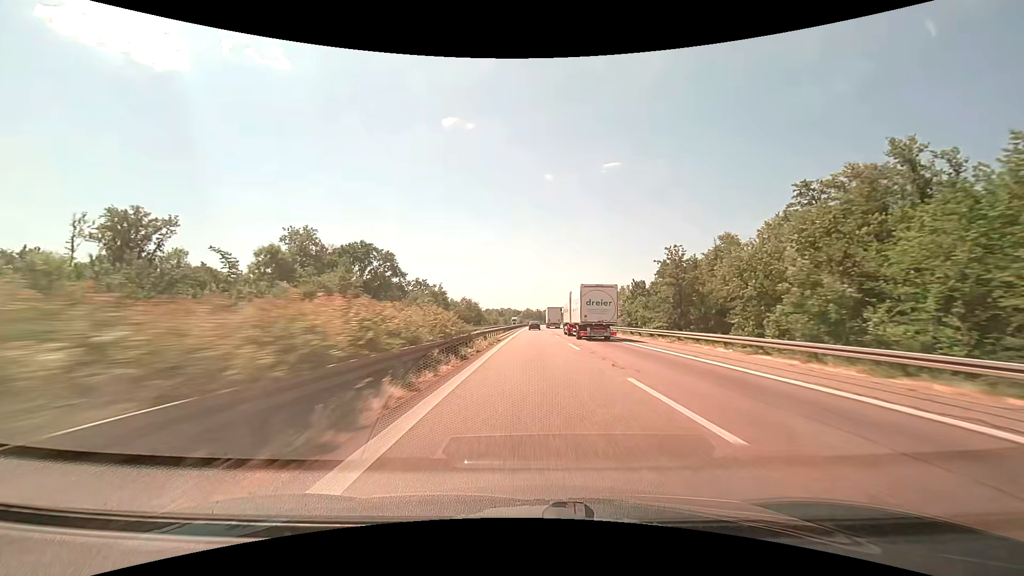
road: motorway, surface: asphalt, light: Day
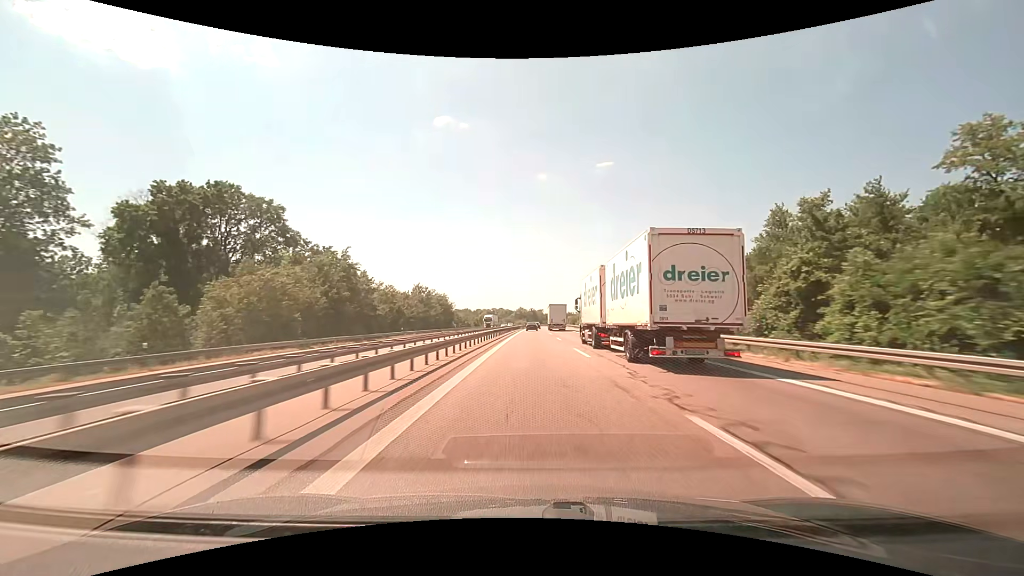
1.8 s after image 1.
(+0.4, +59.0) m; +1°
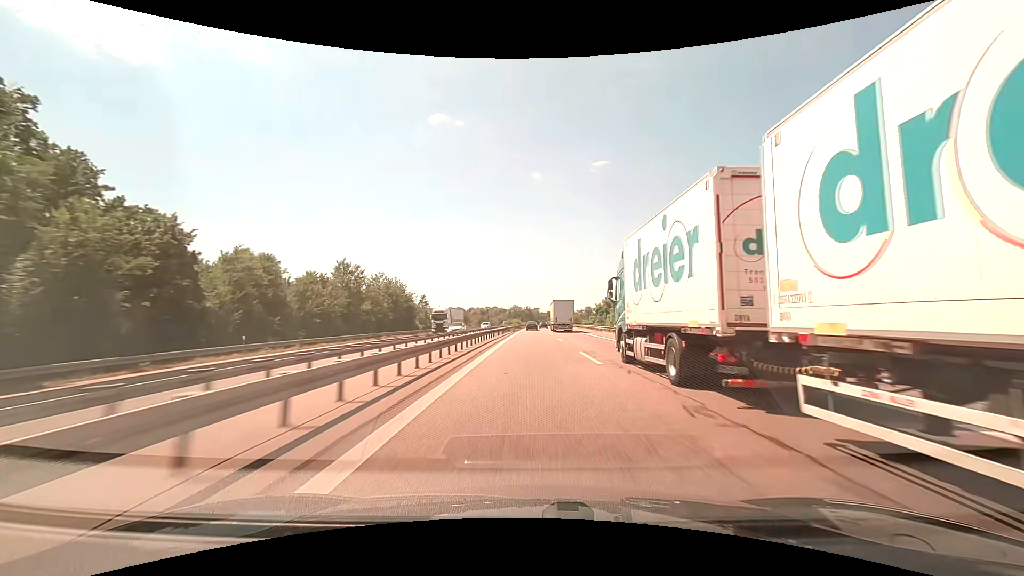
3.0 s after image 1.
(+0.2, +39.4) m; 0°
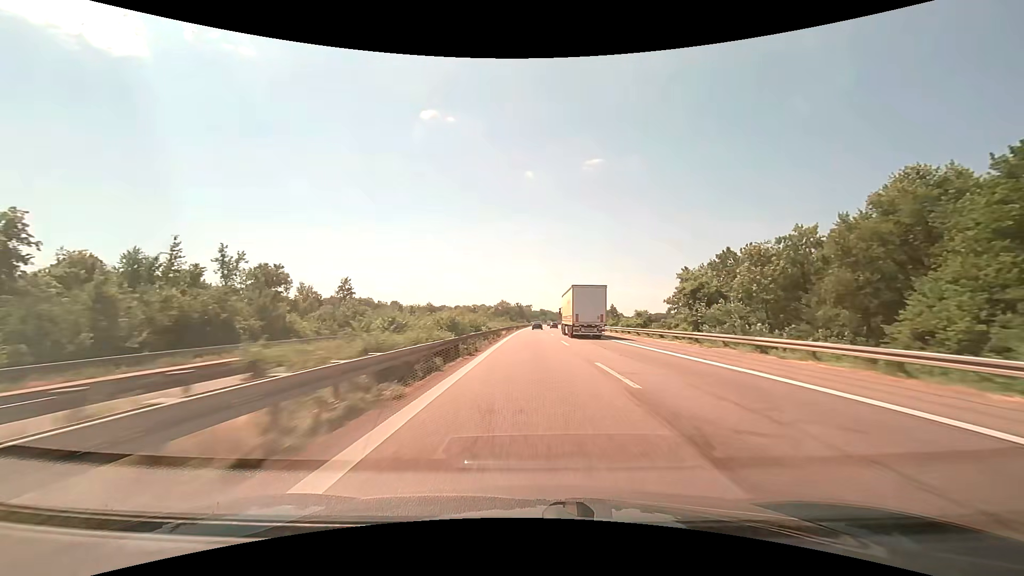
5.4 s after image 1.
(+0.7, +78.1) m; +1°
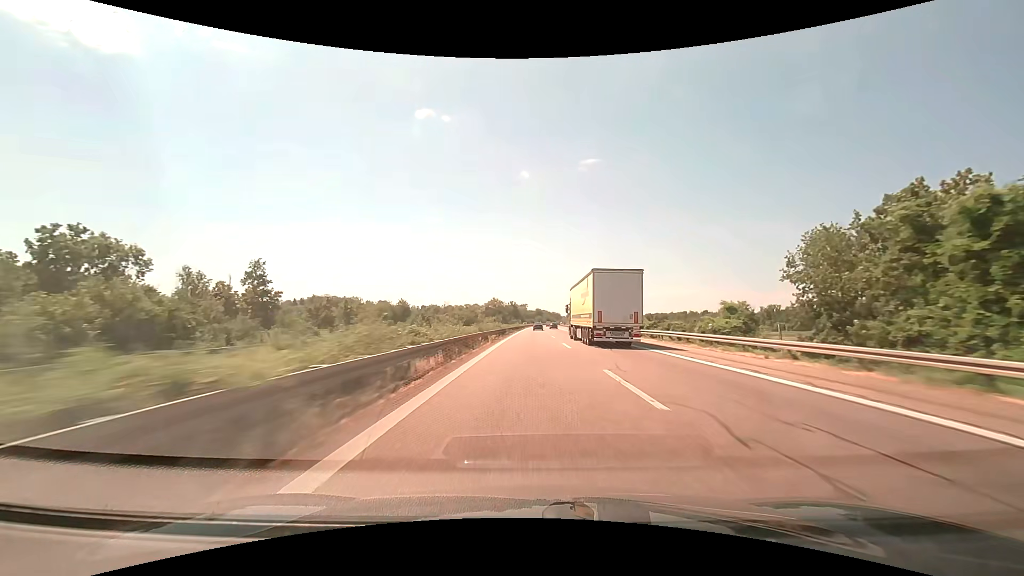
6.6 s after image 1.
(+0.2, +38.7) m; +1°
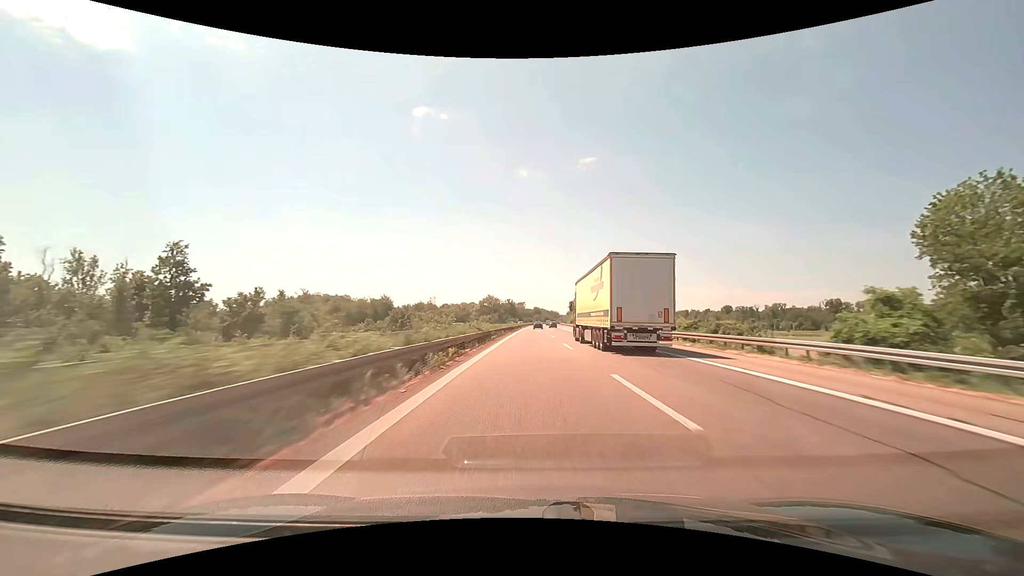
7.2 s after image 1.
(0.0, +19.3) m; 0°
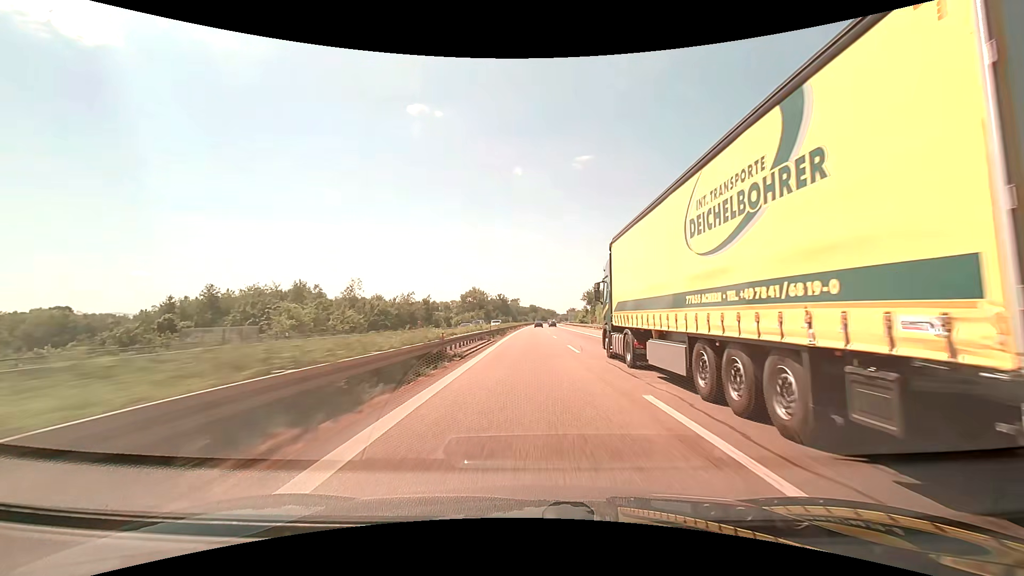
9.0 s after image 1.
(+0.3, +57.6) m; 0°
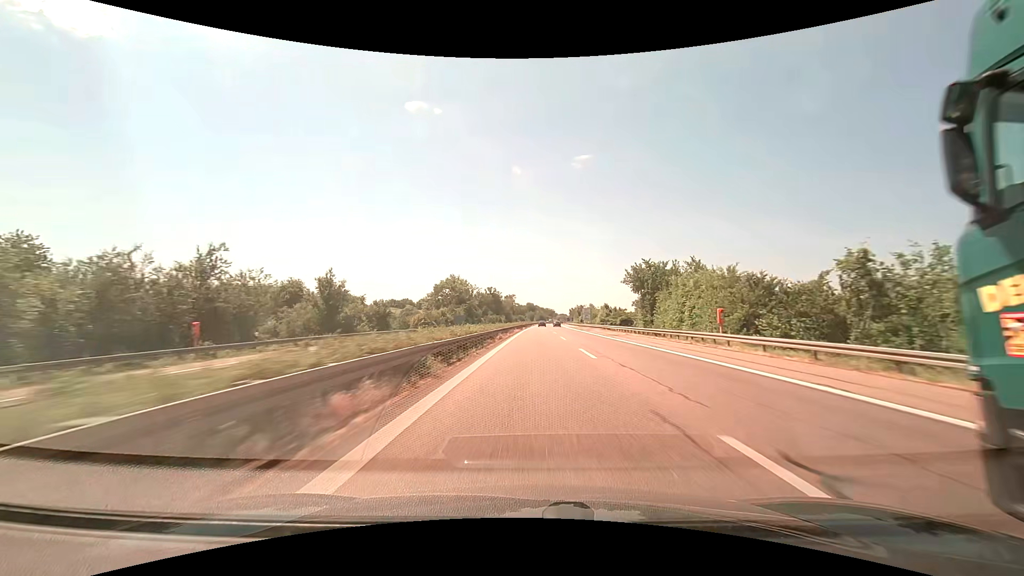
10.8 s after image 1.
(+0.1, +57.3) m; 0°
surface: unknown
(0, +10) (0, +20) (0, +30) (0, +40) (+1, +50) (+1, +60) (+1, +70) (+1, +80) (+2, +90) (+2, +100) m
